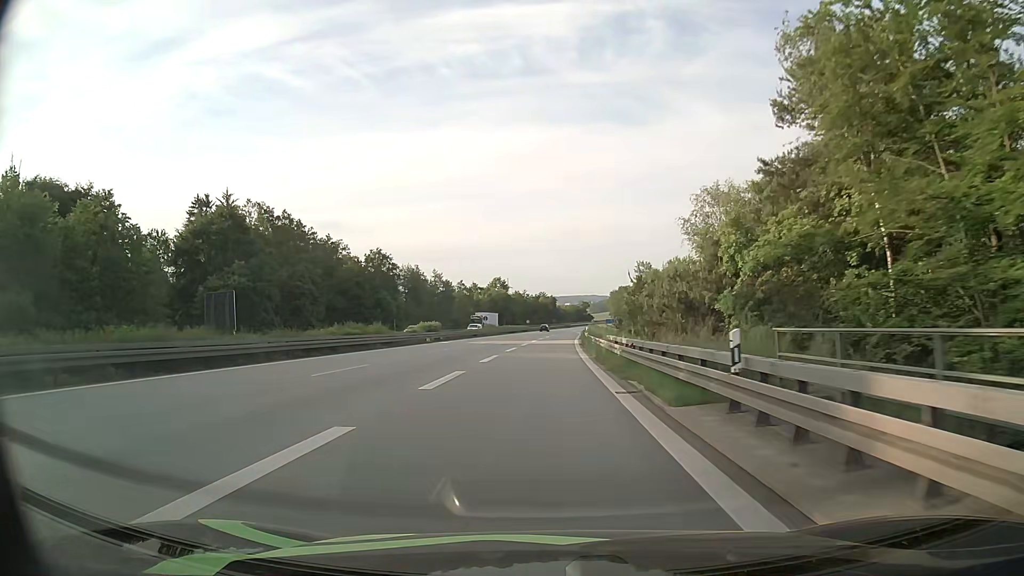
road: motorway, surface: asphalt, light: Day
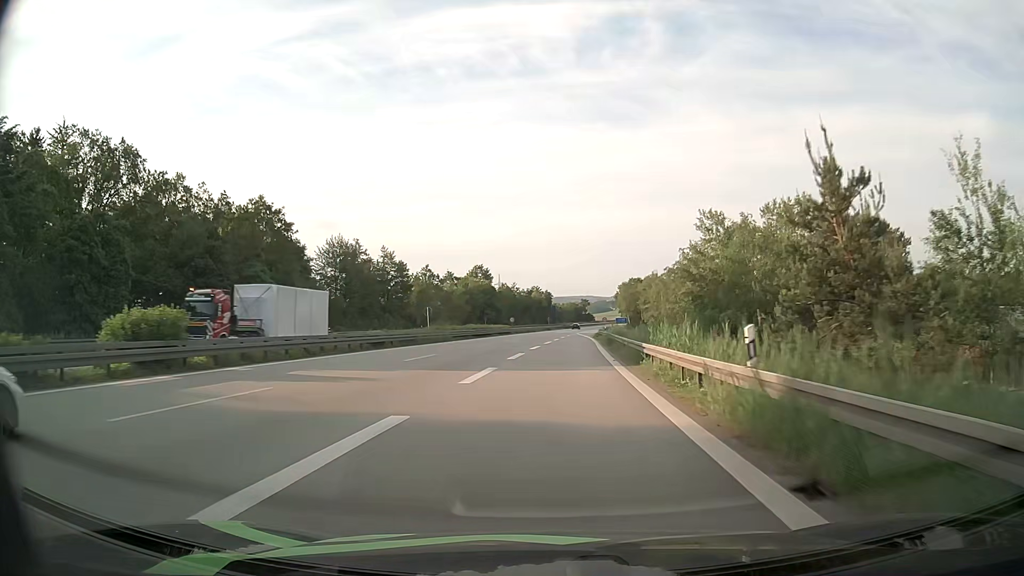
(+0.3, +46.8) m; 0°
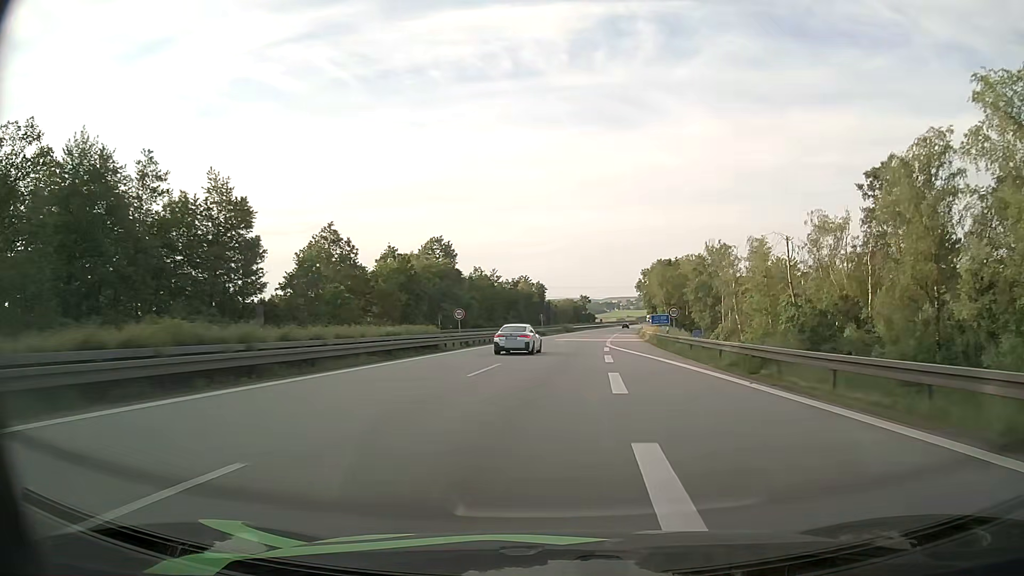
(-0.3, +62.5) m; 0°
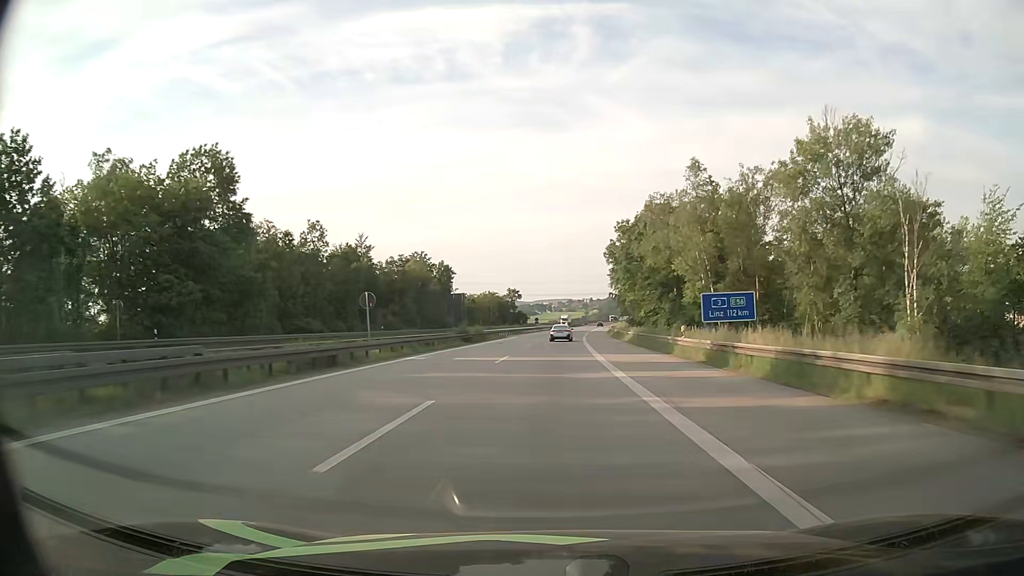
(+4.3, +66.6) m; +6°
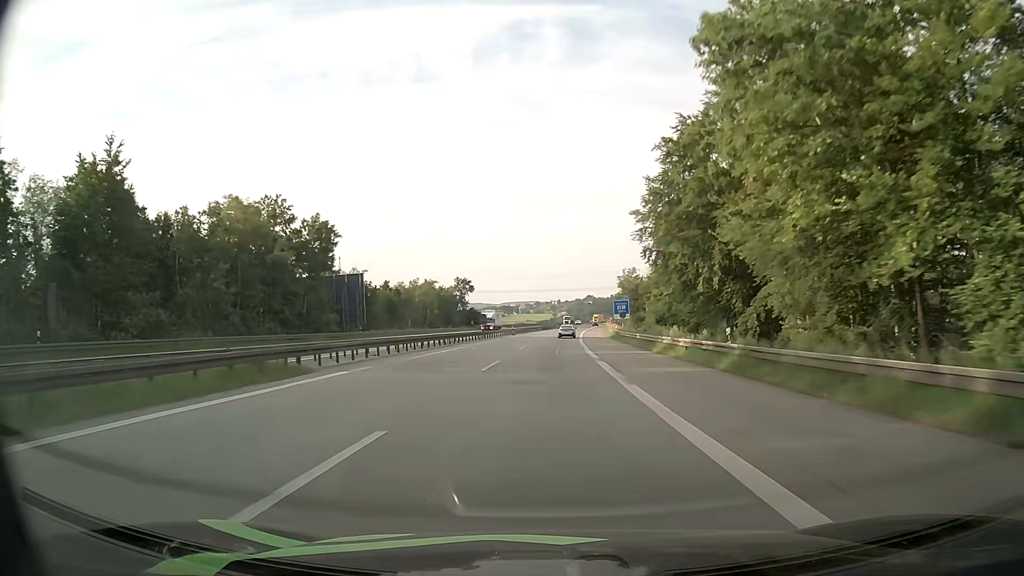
(+1.2, +58.1) m; +3°
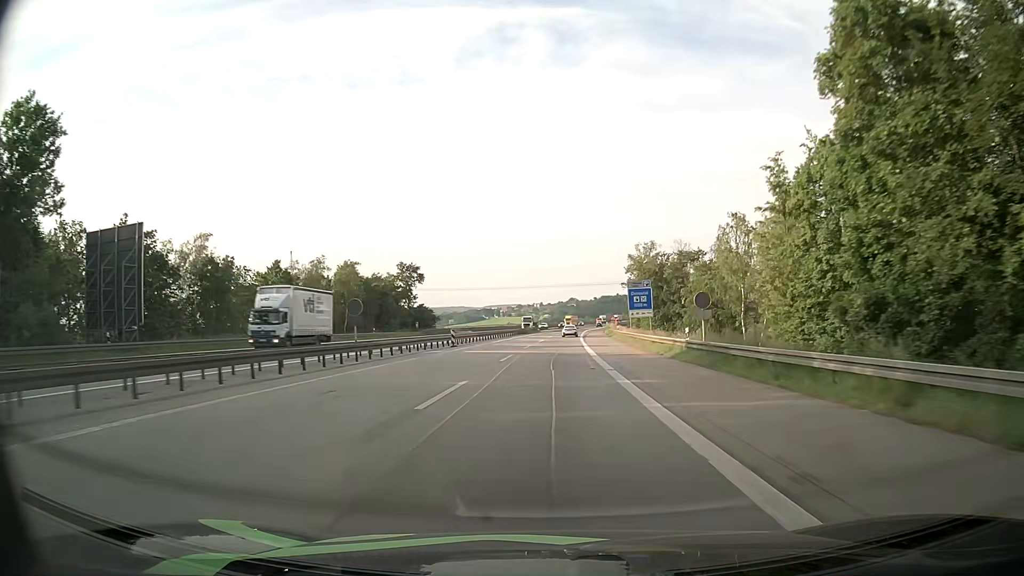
(+0.8, +45.6) m; +2°
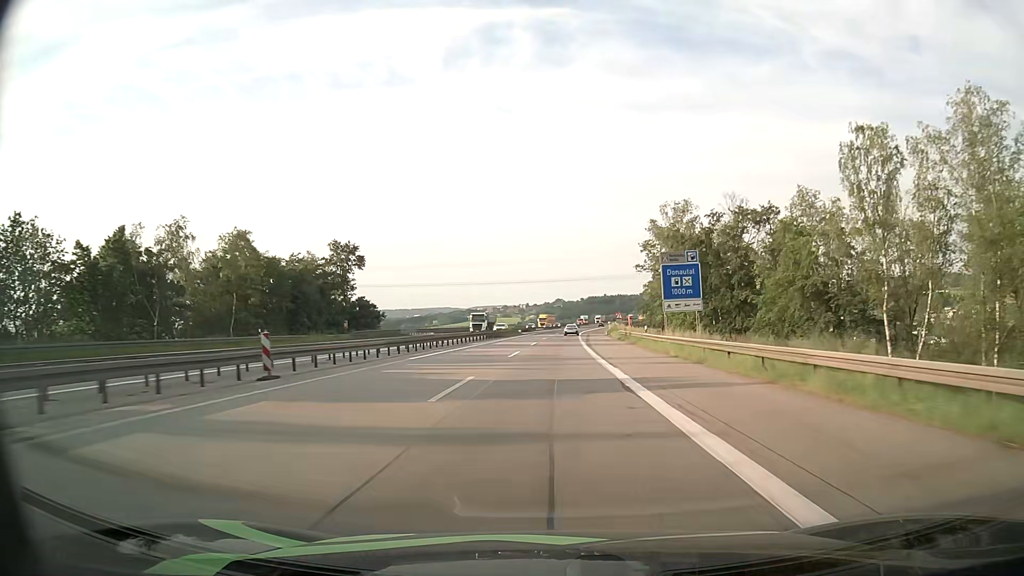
(+0.2, +31.2) m; +1°
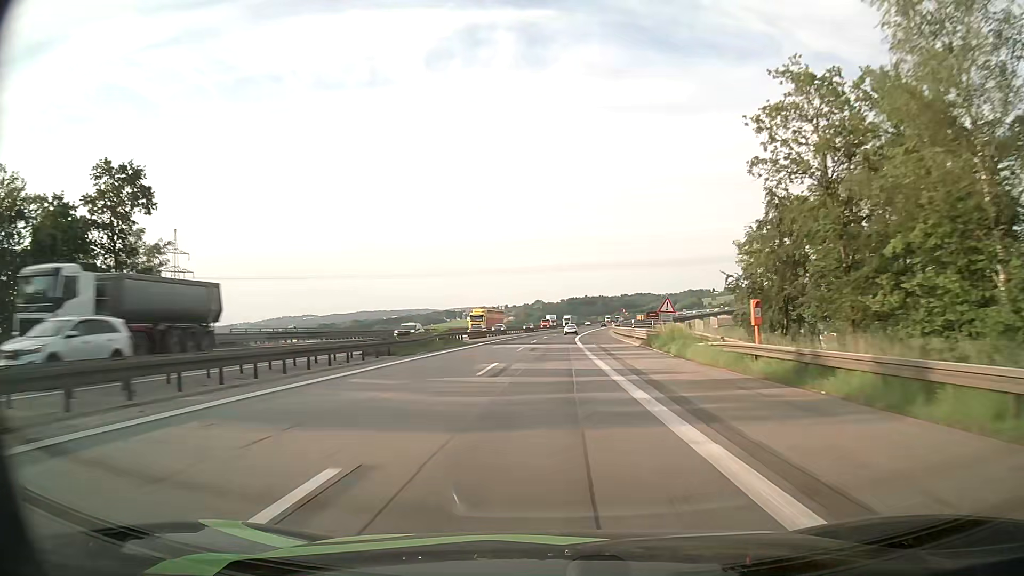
(+0.7, +47.6) m; +2°
(0, +10) (0, +20) (0, +30) (+1, +40) (+1, +50) (+1, +60) (+1, +70) (+2, +80) (+2, +90) (+3, +100) m
